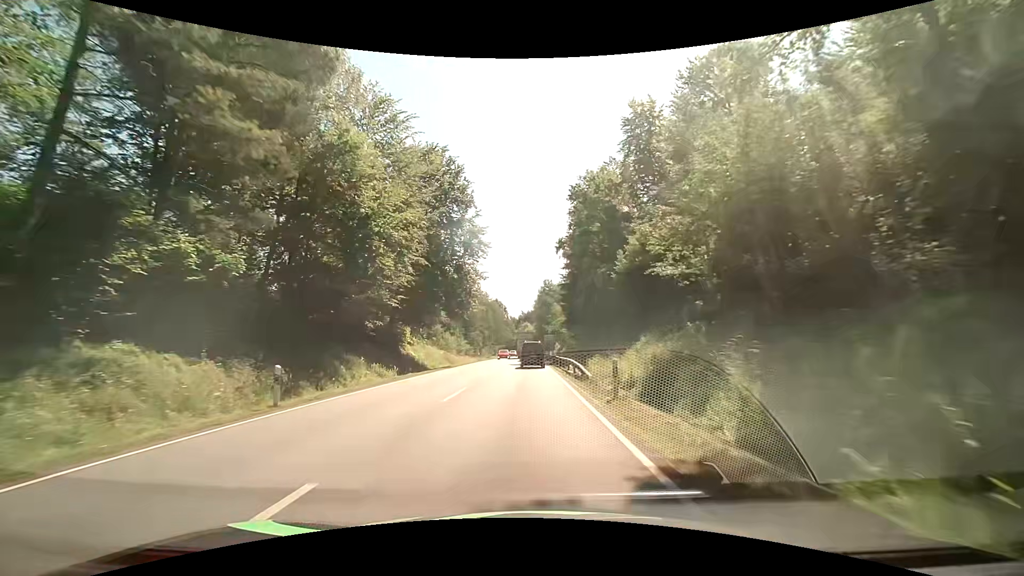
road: primary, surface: asphalt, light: Day
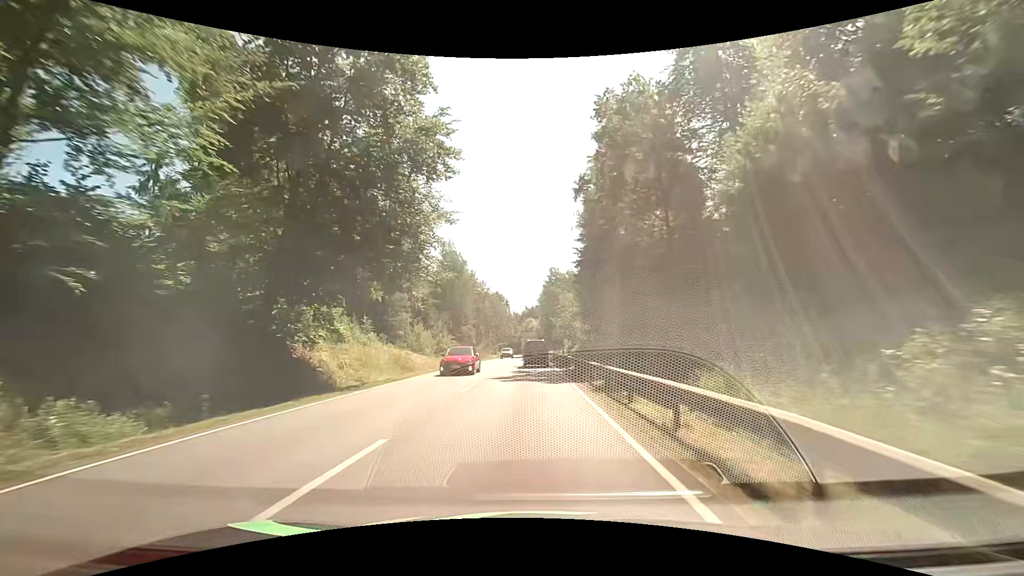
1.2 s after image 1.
(+0.1, +21.9) m; 0°
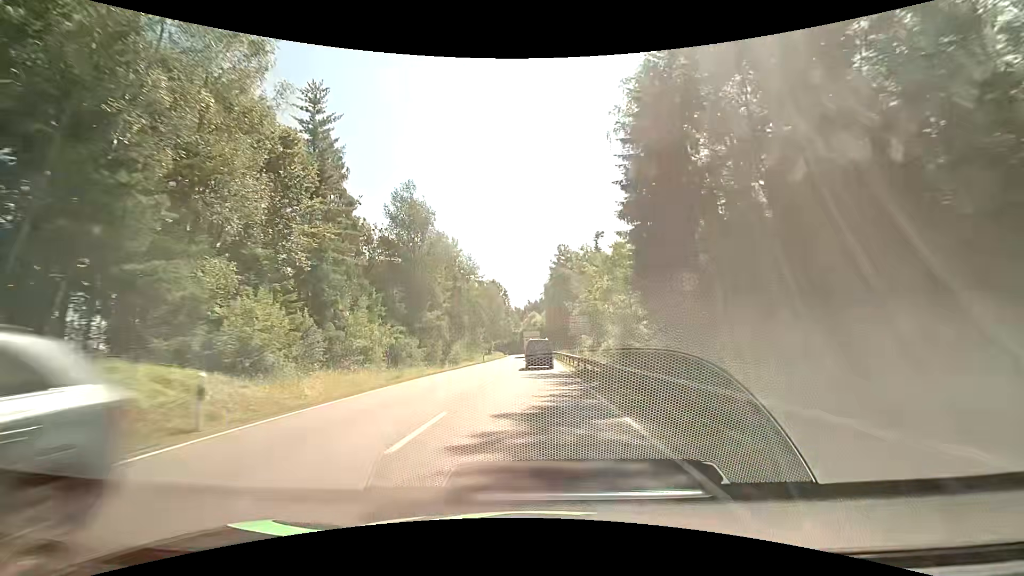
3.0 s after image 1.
(-0.1, +32.9) m; 0°
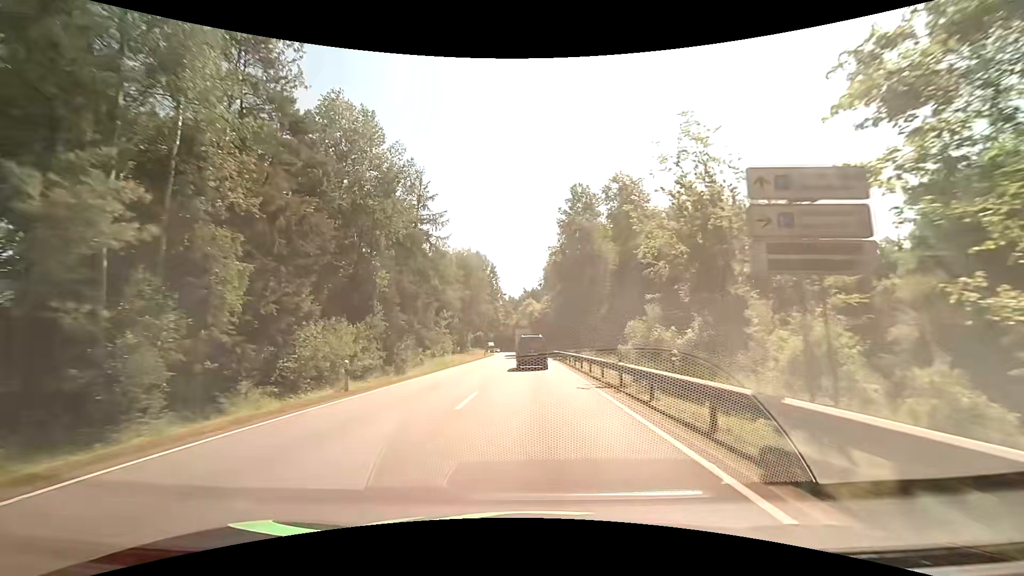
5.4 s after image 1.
(-0.1, +43.7) m; 0°
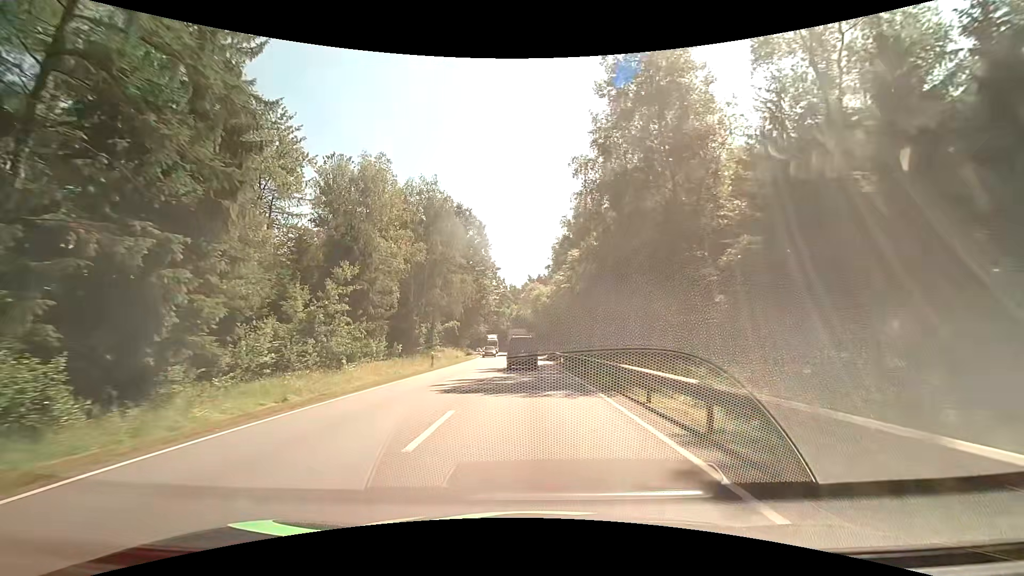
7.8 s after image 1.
(-0.1, +40.0) m; -1°
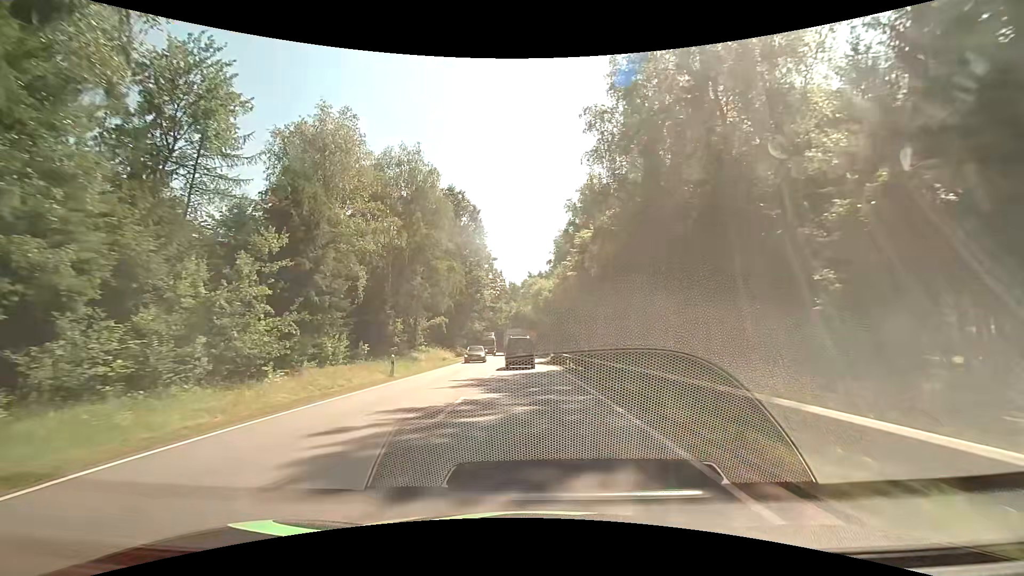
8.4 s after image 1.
(0.0, +9.3) m; 0°
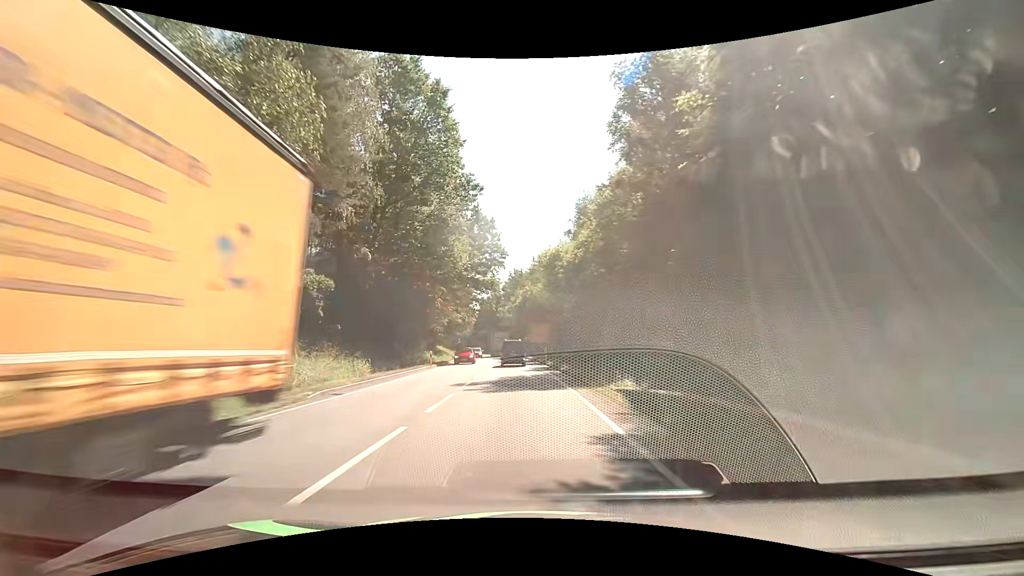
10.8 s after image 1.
(-0.3, +35.1) m; -1°
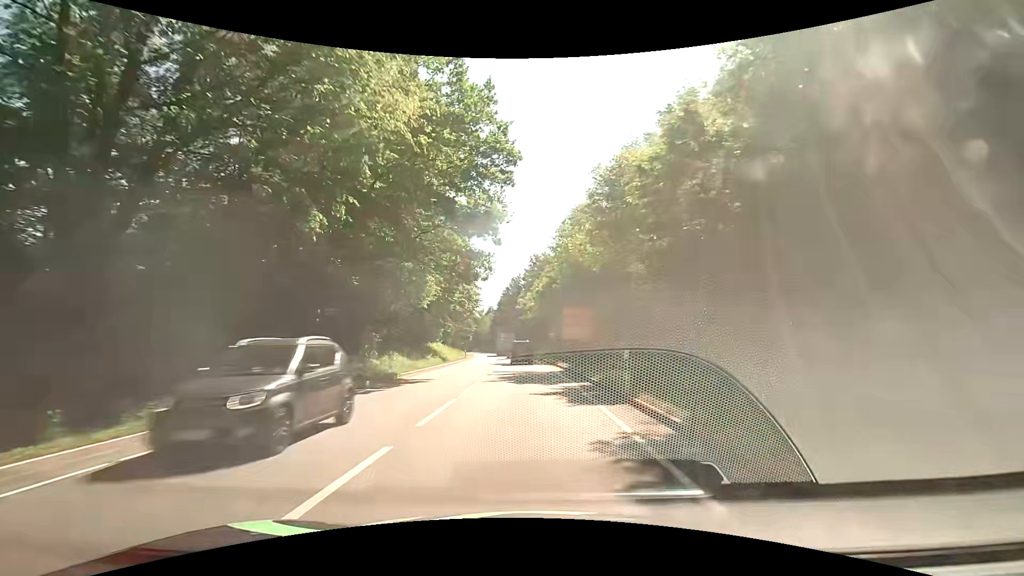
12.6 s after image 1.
(-0.5, +25.8) m; -2°
(0, +10) (0, +20) (-1, +30) (-1, +40) (-2, +50) (-3, +60) (-3, +70) (-4, +80) (-5, +90) (-6, +100) m
